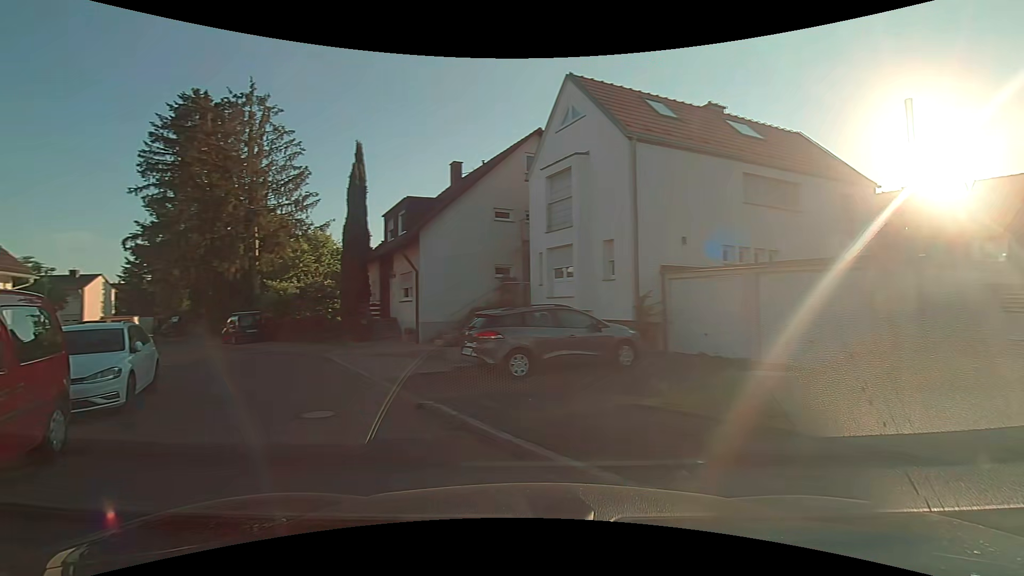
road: residential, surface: asphalt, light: Day
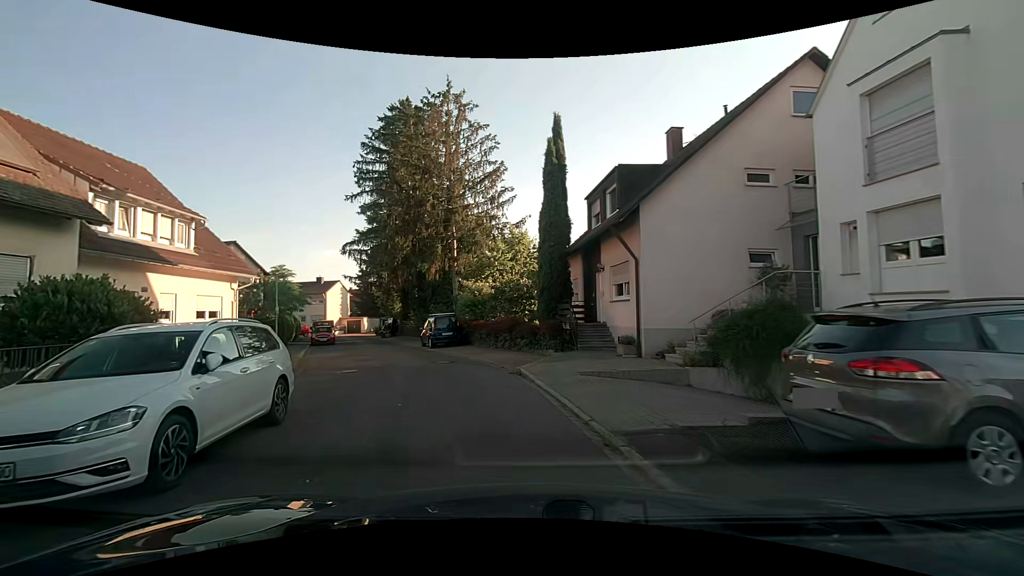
(-1.1, +5.3) m; -20°
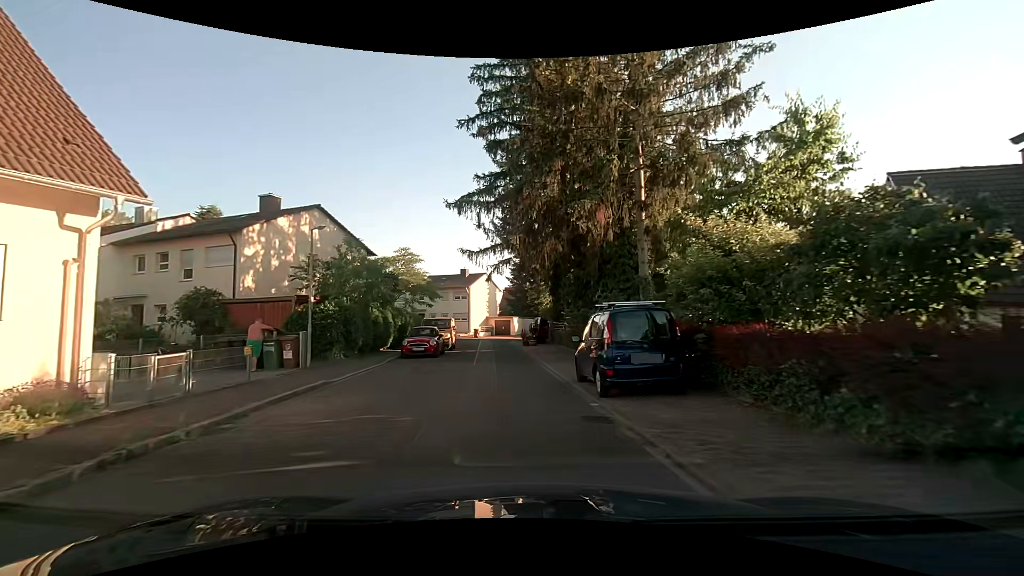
(-2.8, +16.9) m; -18°
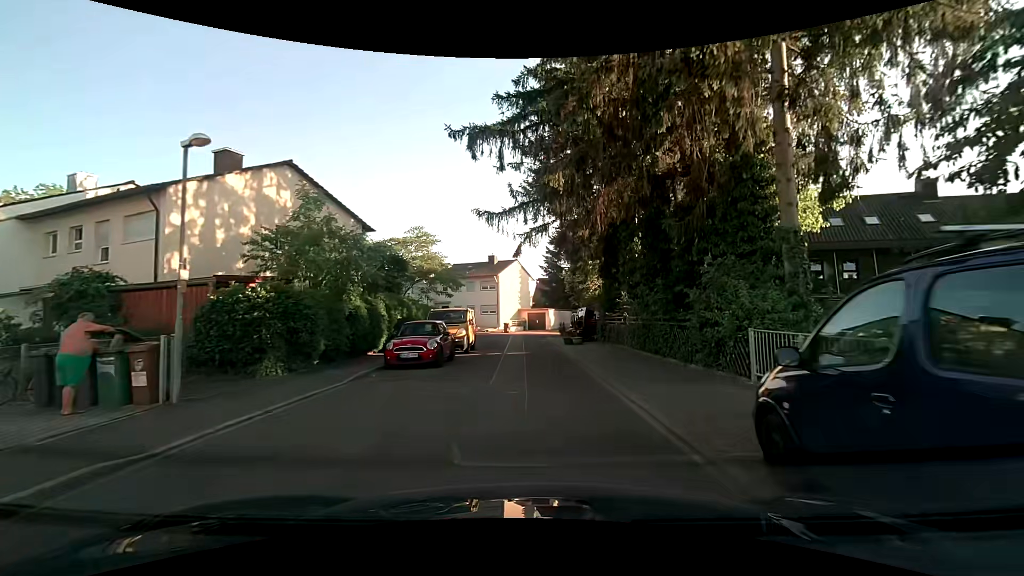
(-0.5, +8.0) m; -5°
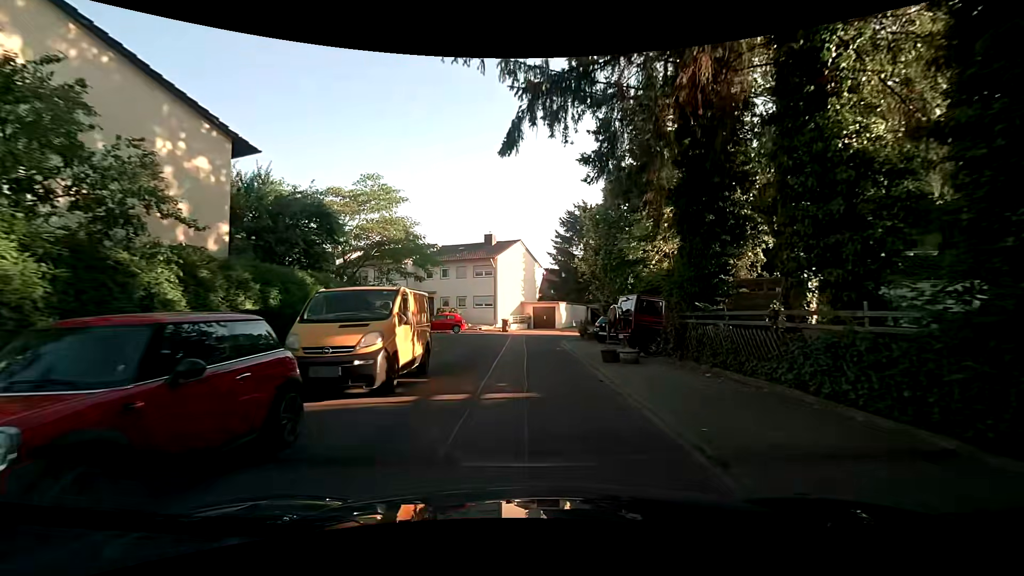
(-0.1, +12.2) m; +1°
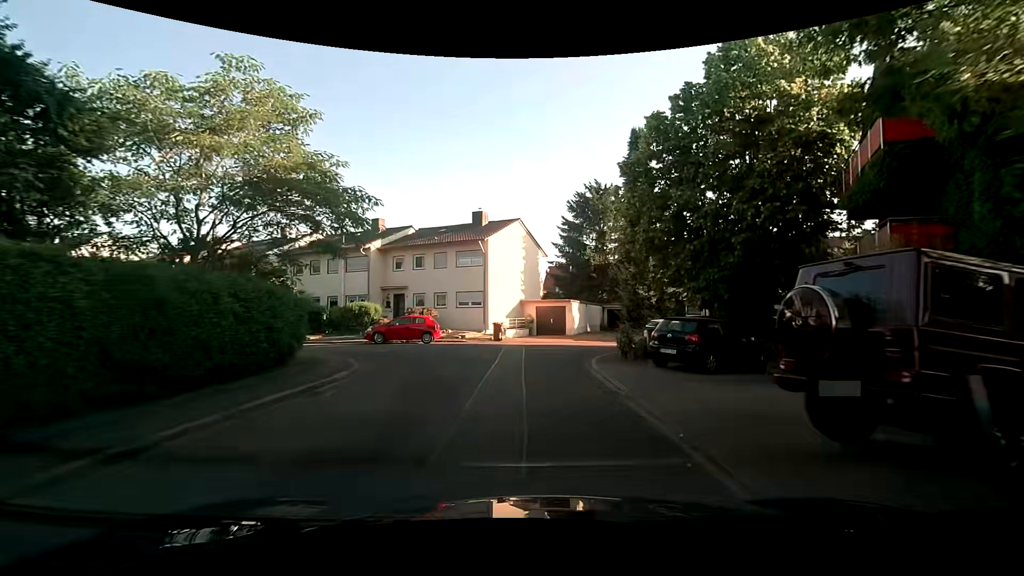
(-0.4, +11.5) m; -1°
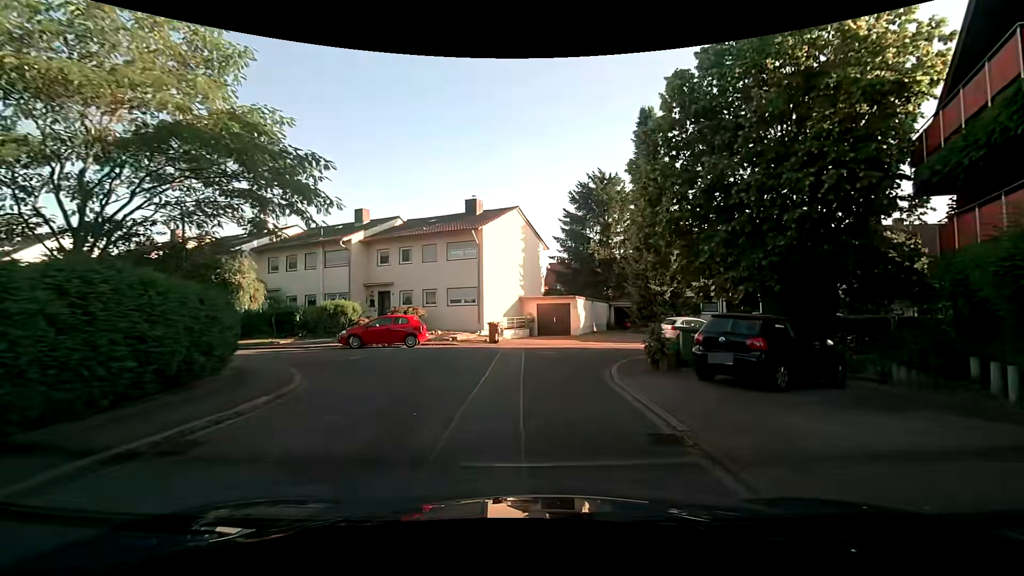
(0.0, +3.7) m; -1°
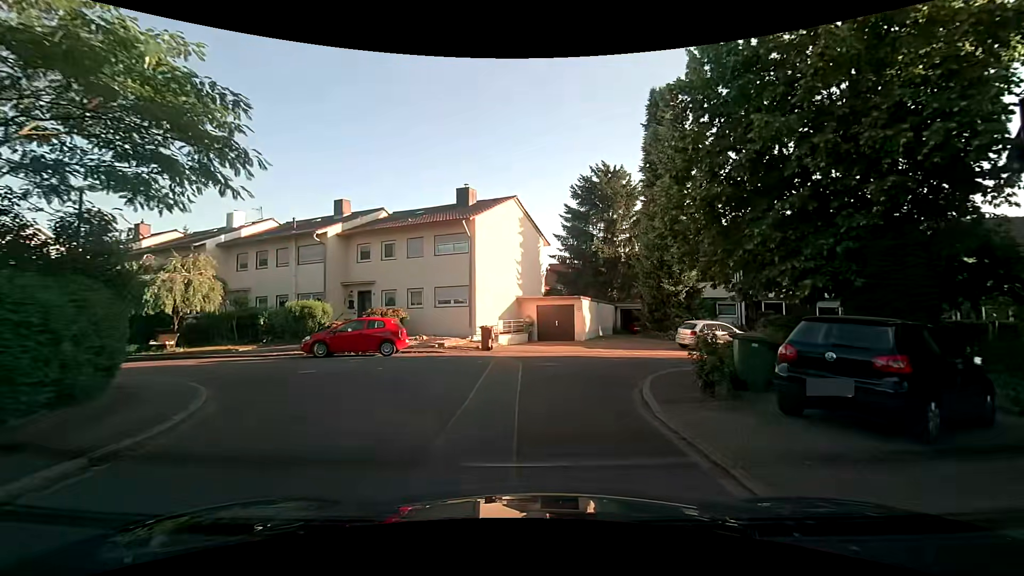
(+0.1, +3.6) m; +1°
